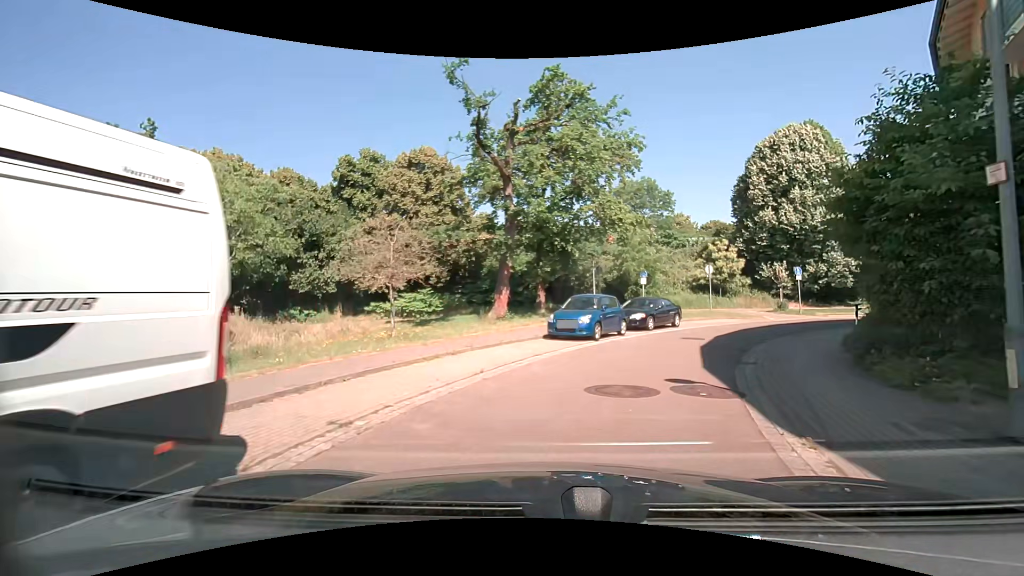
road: residential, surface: asphalt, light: Day
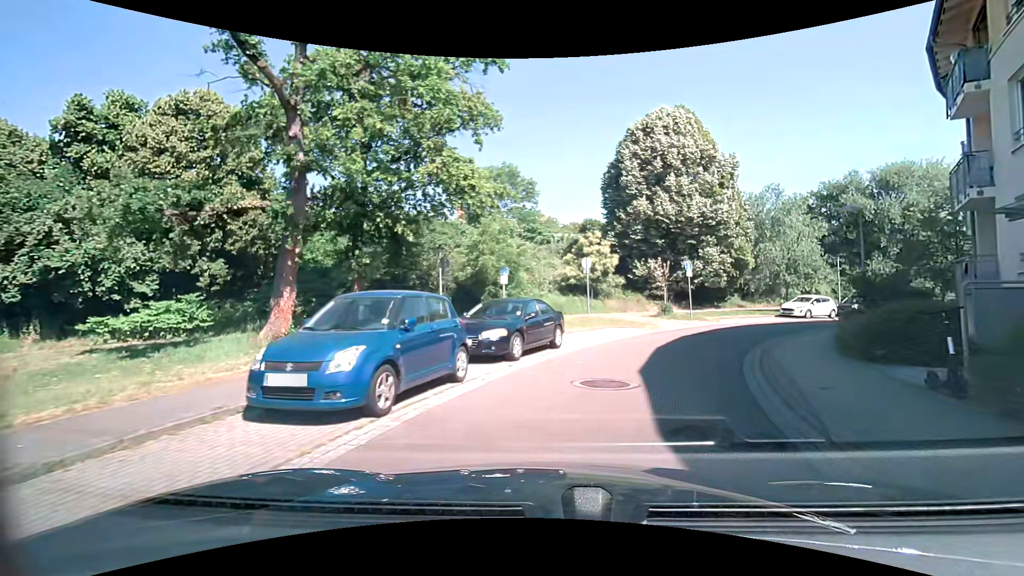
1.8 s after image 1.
(+1.5, +10.1) m; +14°
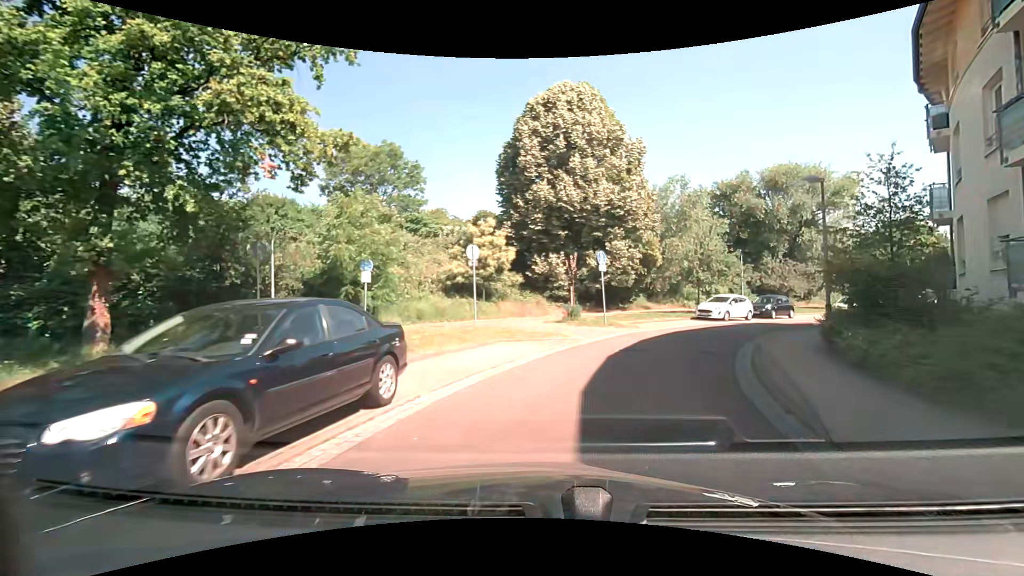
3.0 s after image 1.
(+0.8, +7.0) m; +12°
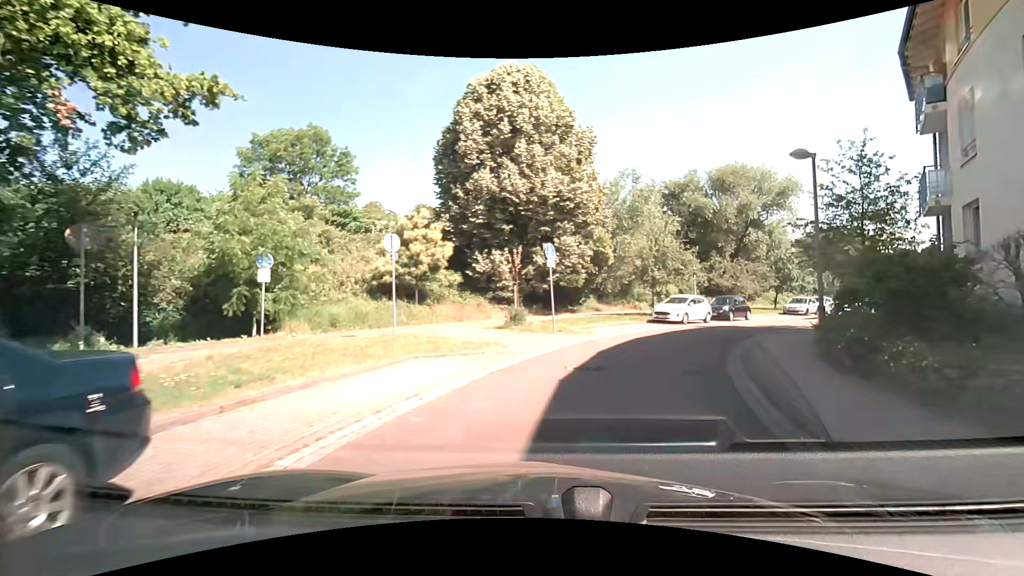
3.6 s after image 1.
(+0.2, +3.6) m; +5°
